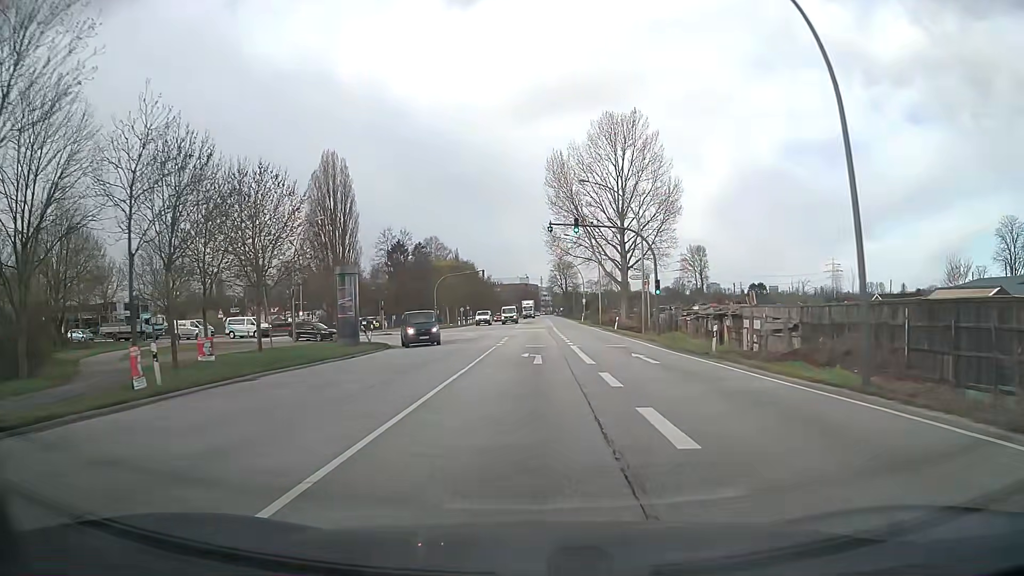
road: secondary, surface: asphalt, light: Day
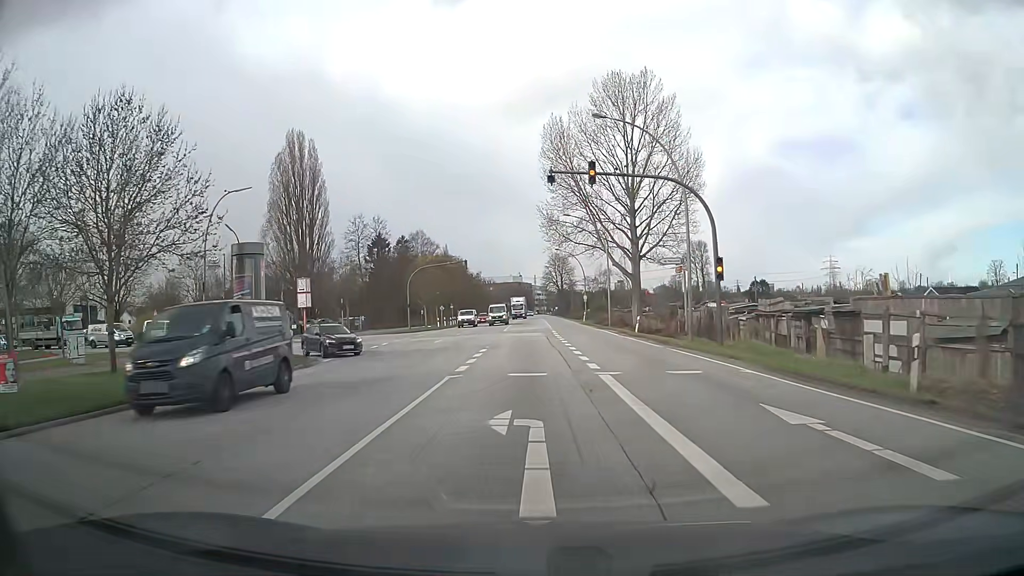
(+0.1, +14.1) m; +1°
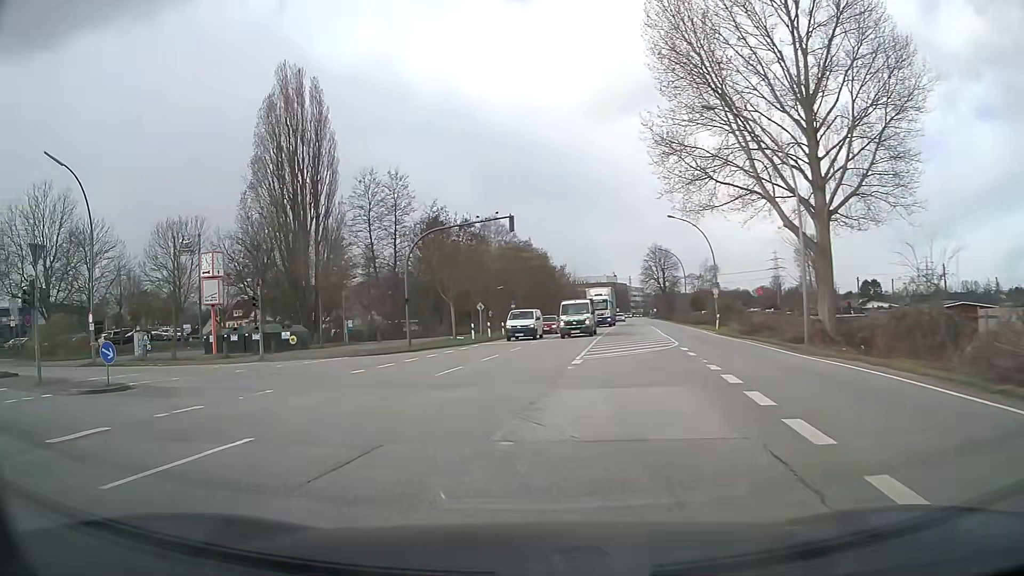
(-0.3, +32.0) m; -7°
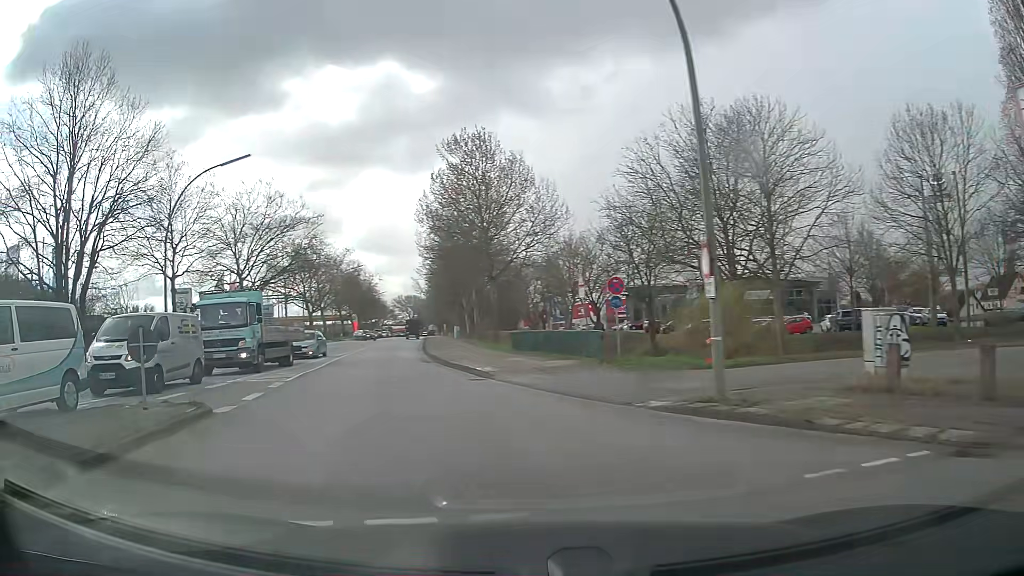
(-11.5, +21.1) m; -63°
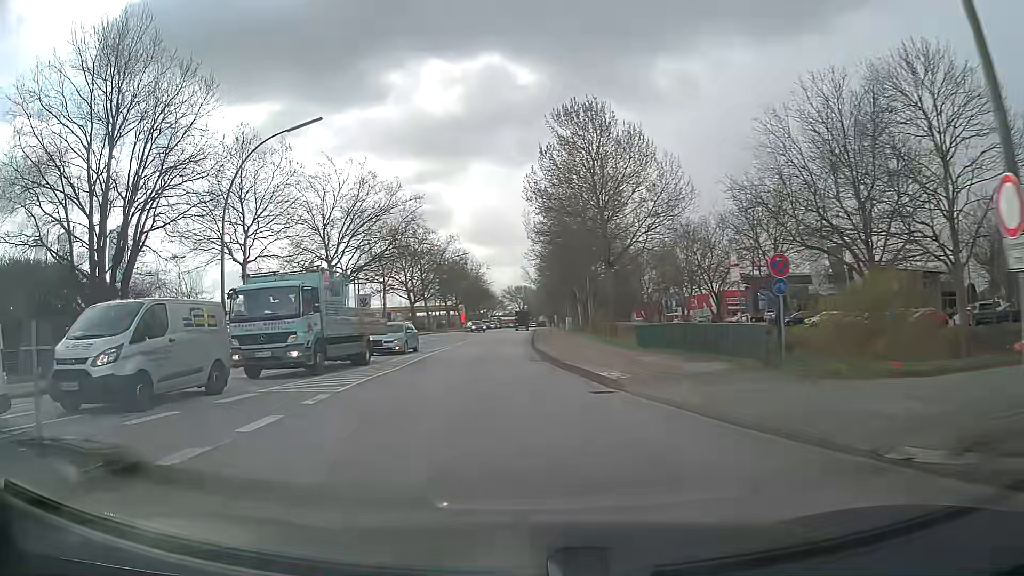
(-0.5, +5.3) m; -10°
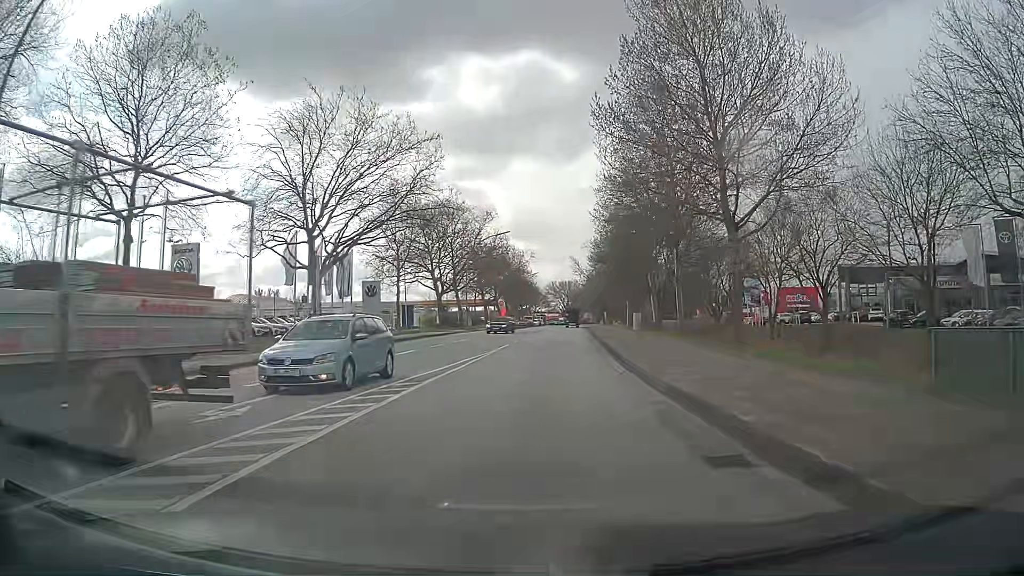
(-1.6, +17.6) m; -5°
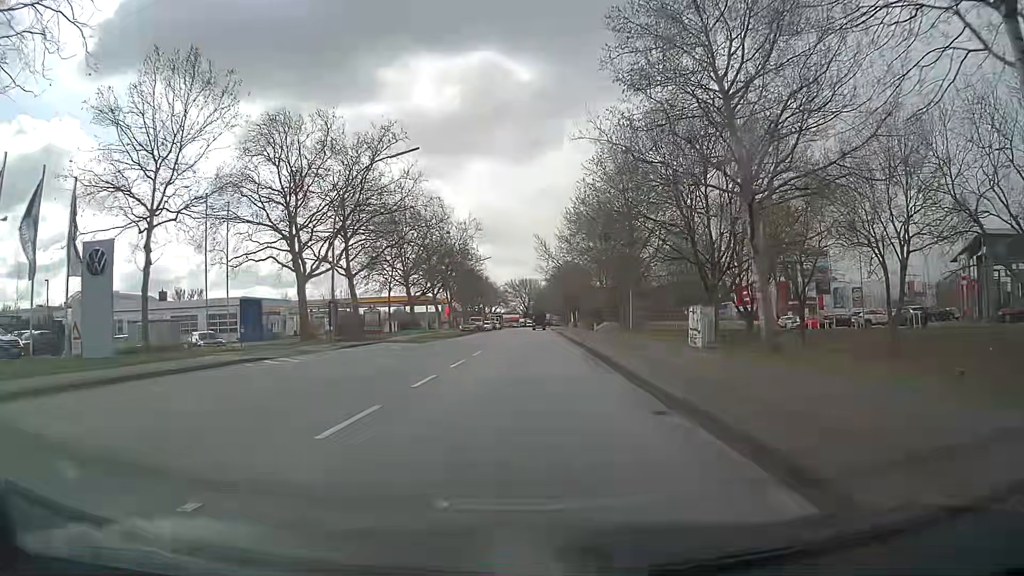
(+1.6, +35.1) m; +4°
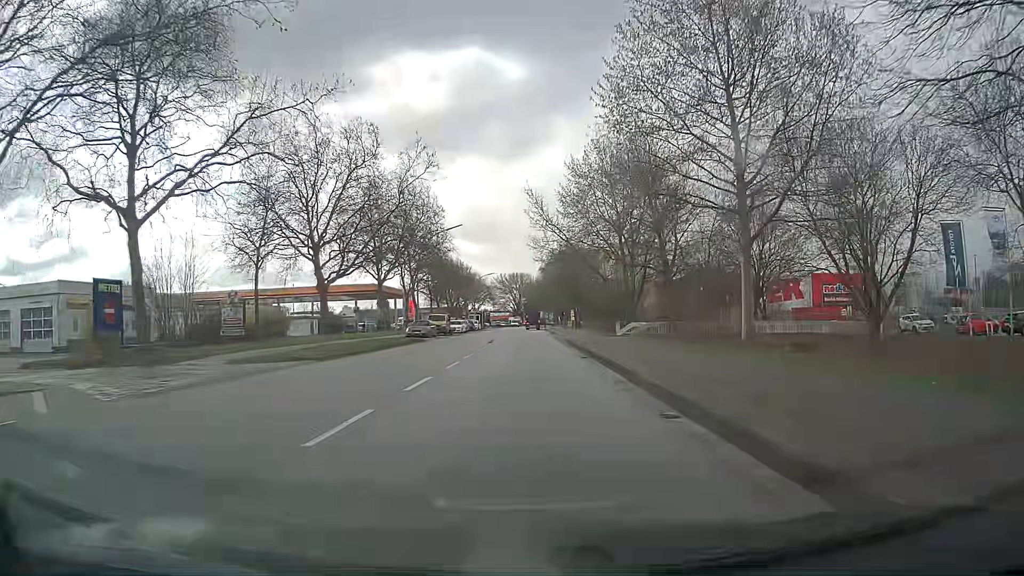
(+0.1, +30.8) m; +1°
(0, +10) (0, +20) (0, +30) (0, +40) (-1, +50) (-1, +60) (-1, +70) (-1, +80) (-1, +90) (-2, +100) m
